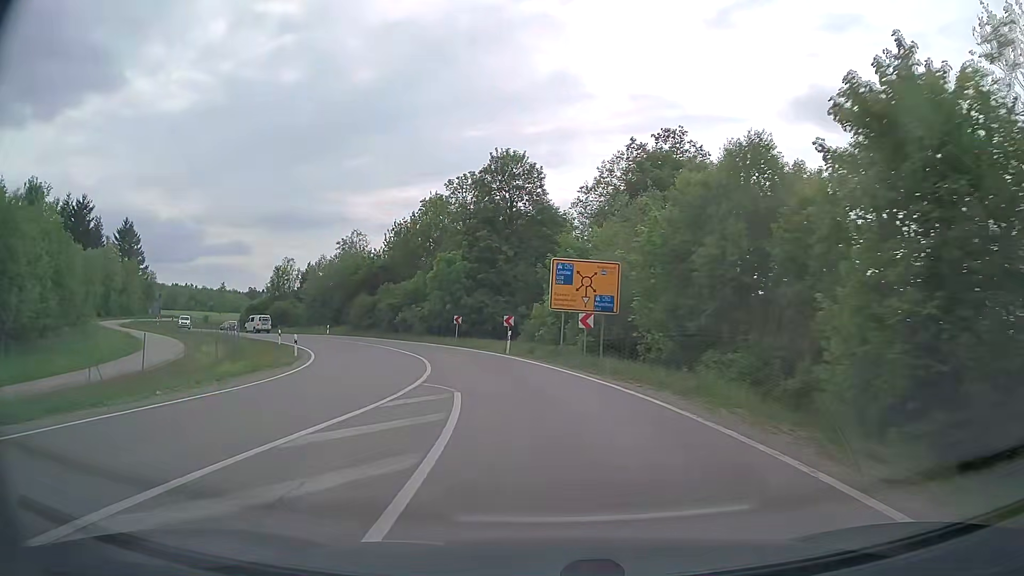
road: secondary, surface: asphalt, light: Day
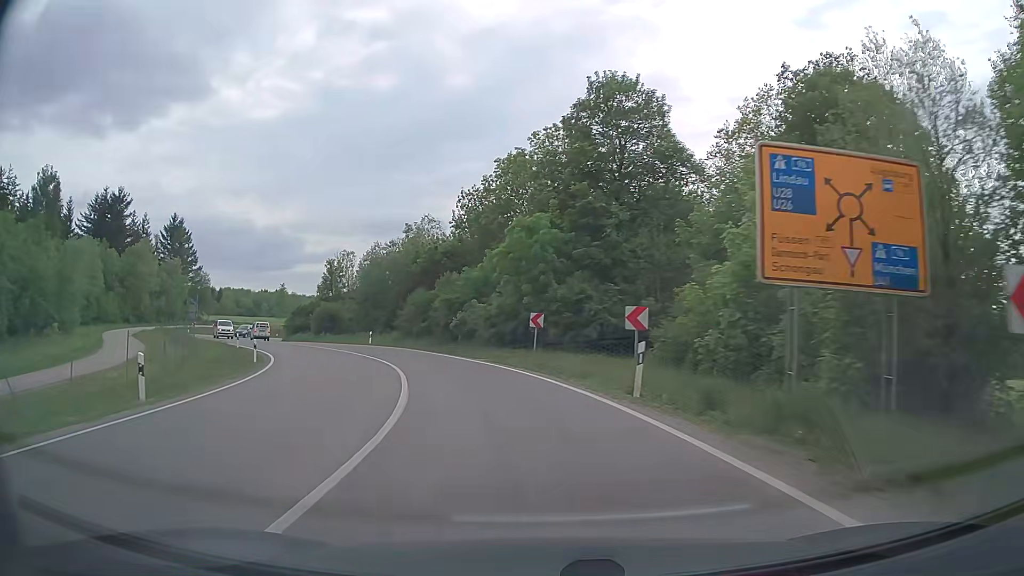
(-1.1, +19.0) m; -8°
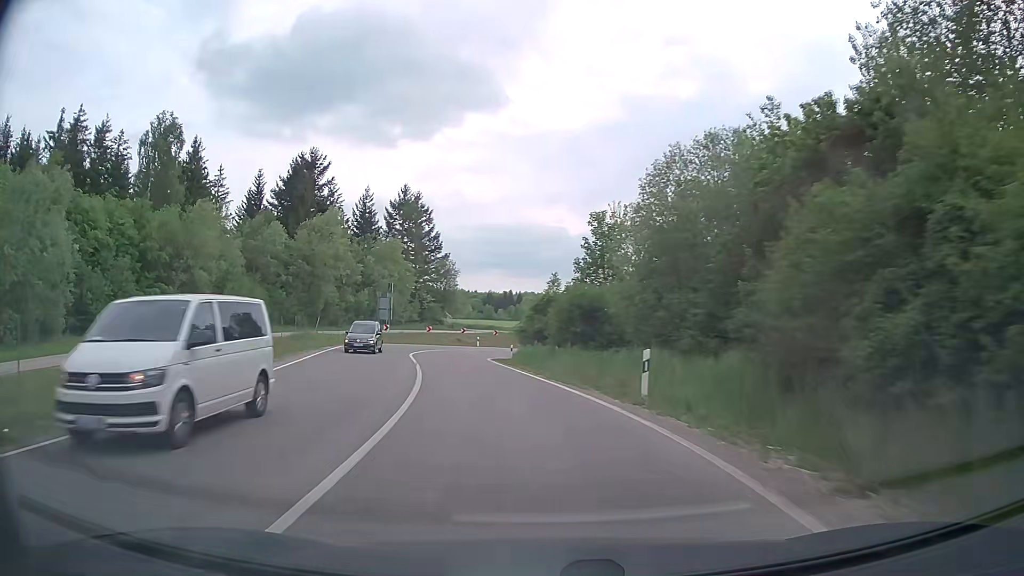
(-8.0, +36.0) m; -27°
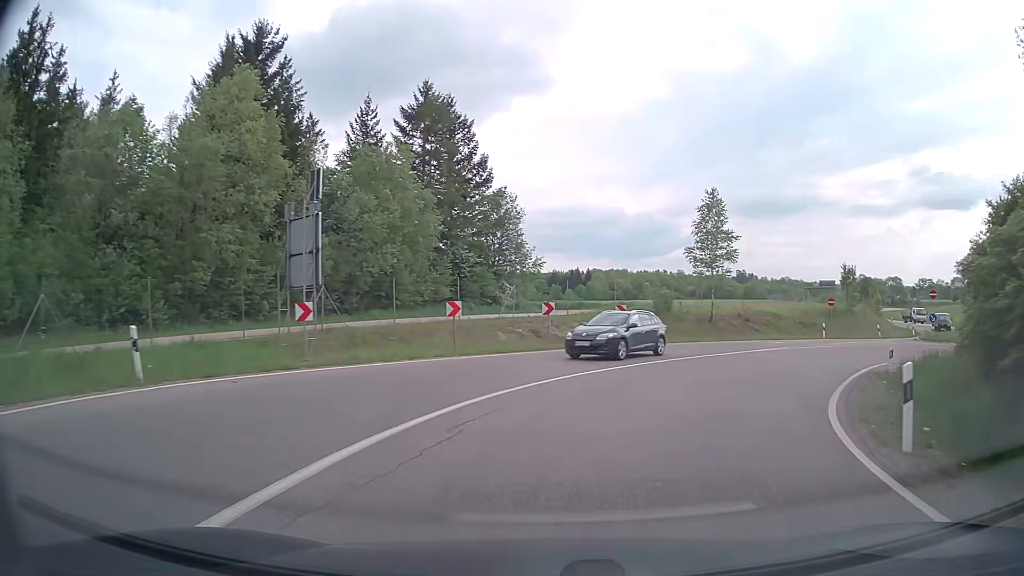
(-6.4, +41.1) m; -7°
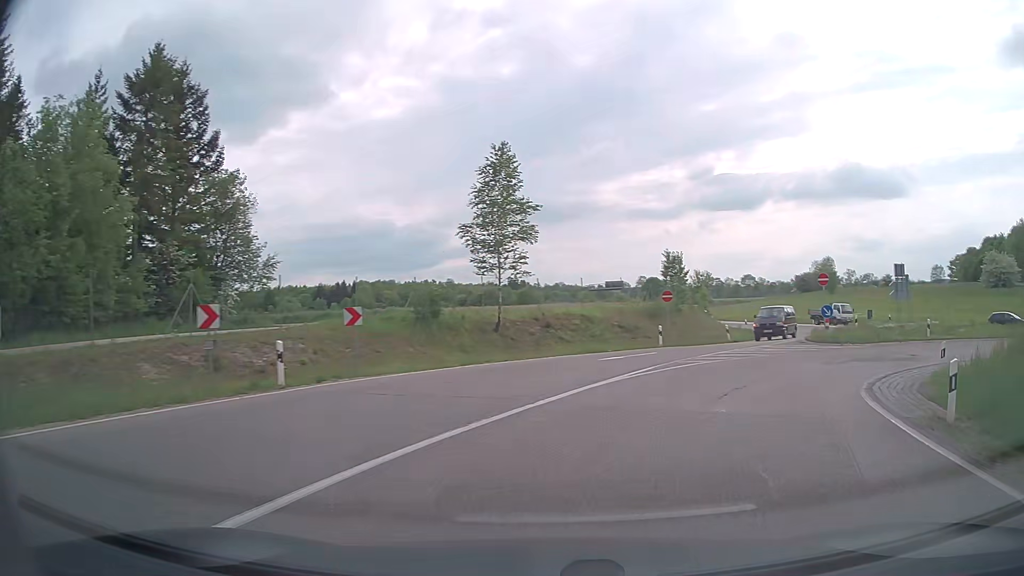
(+1.9, +12.9) m; +19°
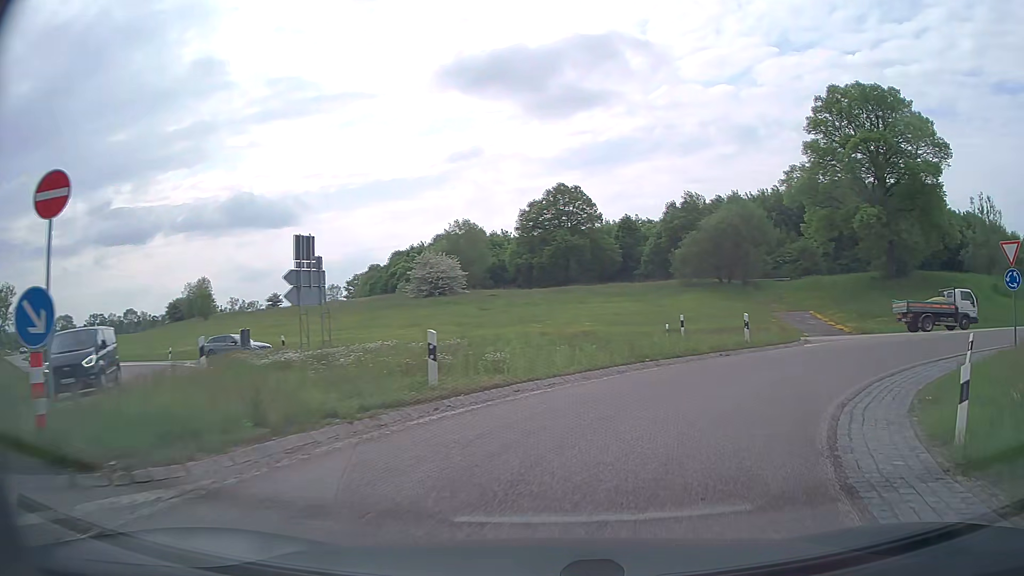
(+10.1, +21.1) m; +53°
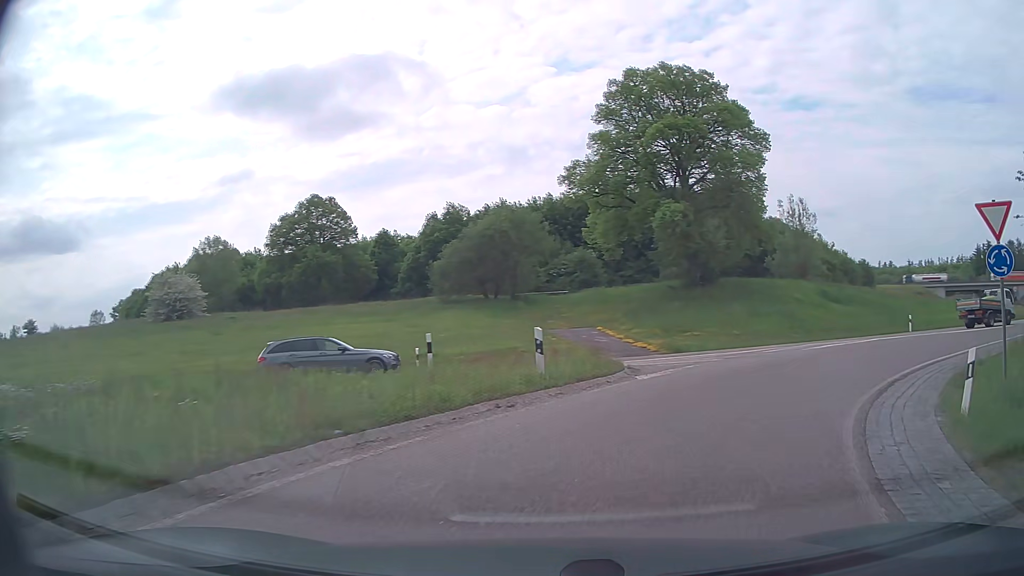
(+1.4, +8.7) m; +19°
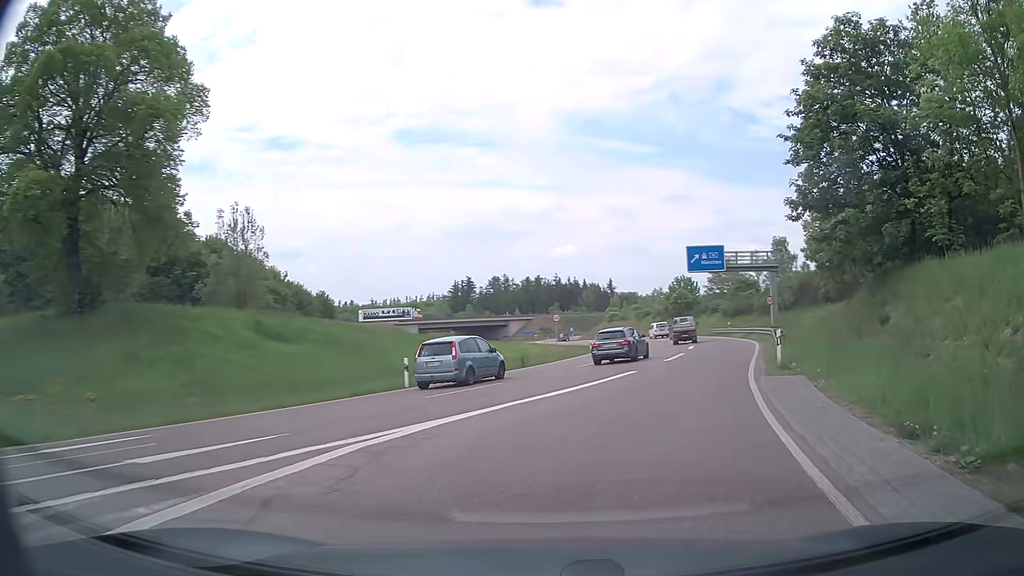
(+7.4, +16.9) m; +47°
(+1, +10) (+4, +19) (+7, +29) (+10, +39) (+13, +48) (+15, +58) (+16, +68) (+17, +78) (+17, +88) (+17, +98) m
